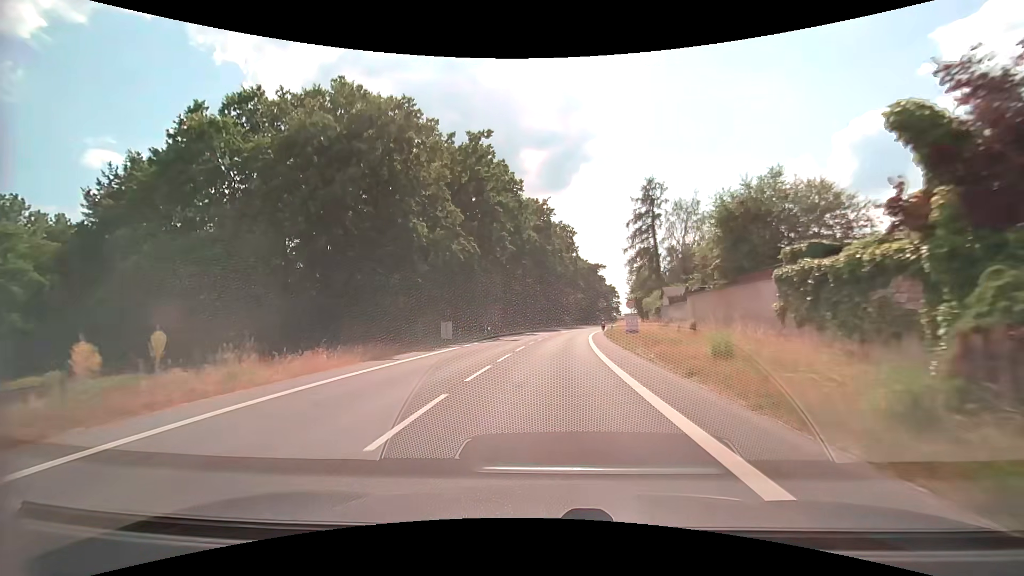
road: secondary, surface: asphalt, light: Day
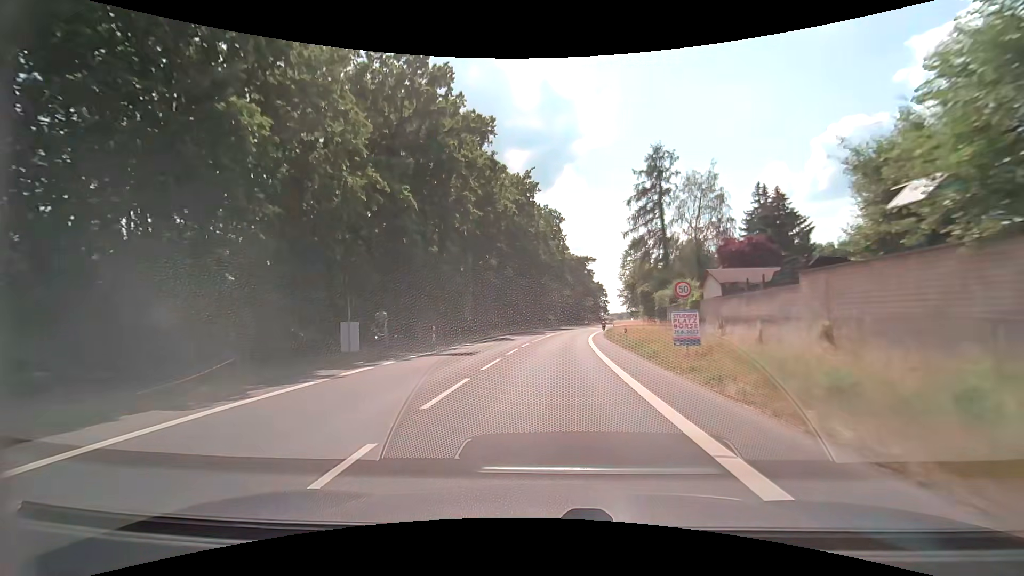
(+0.2, +15.4) m; +2°
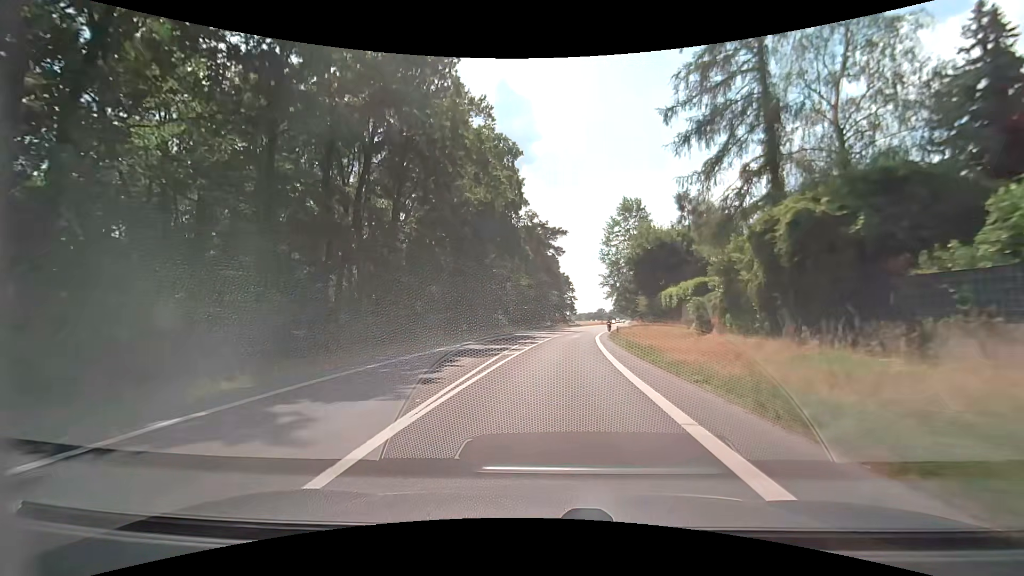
(+1.7, +38.6) m; +5°
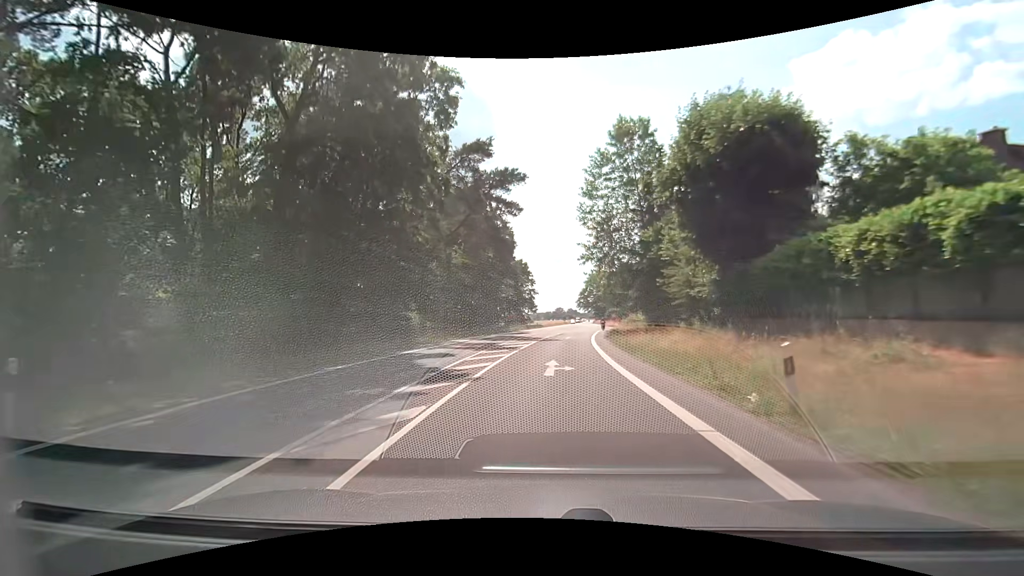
(+1.3, +30.7) m; +5°
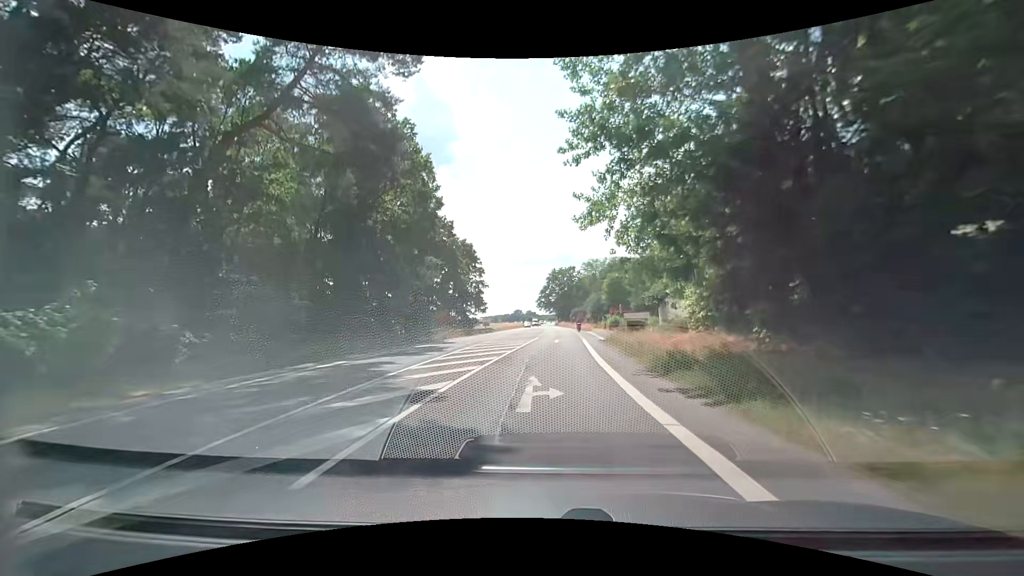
(+0.9, +29.8) m; +5°
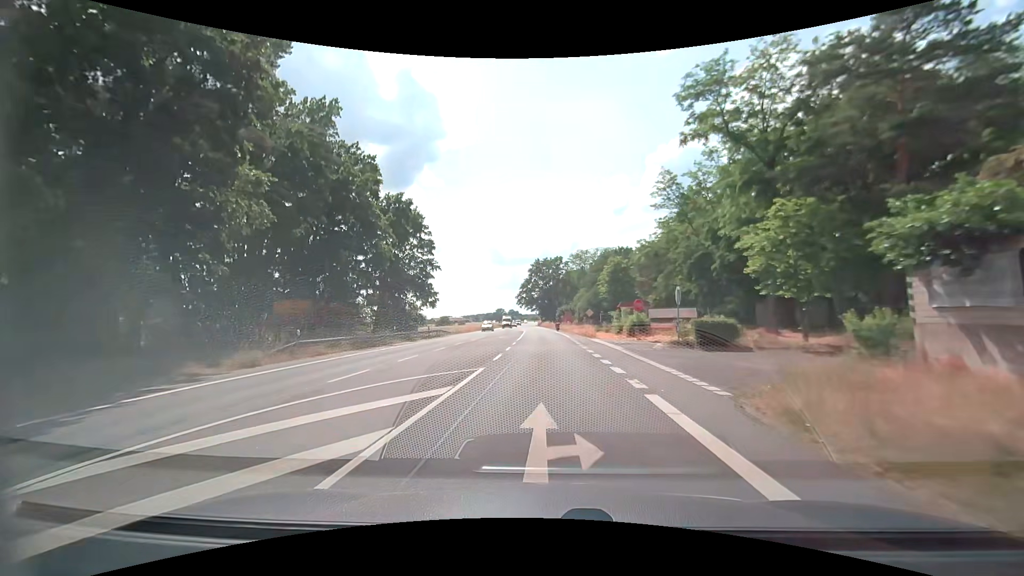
(+0.4, +29.0) m; +3°
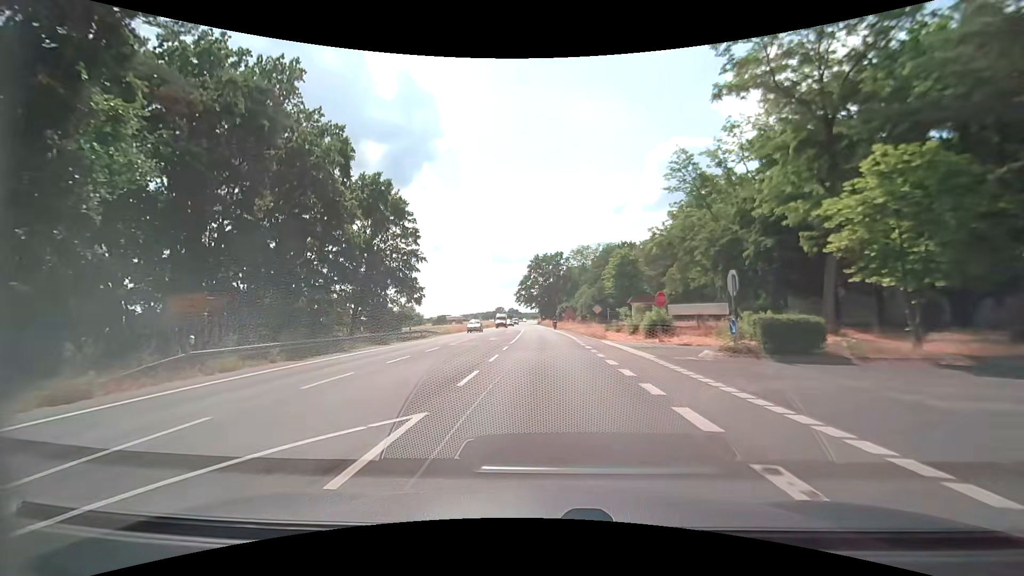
(-0.1, +7.2) m; -2°
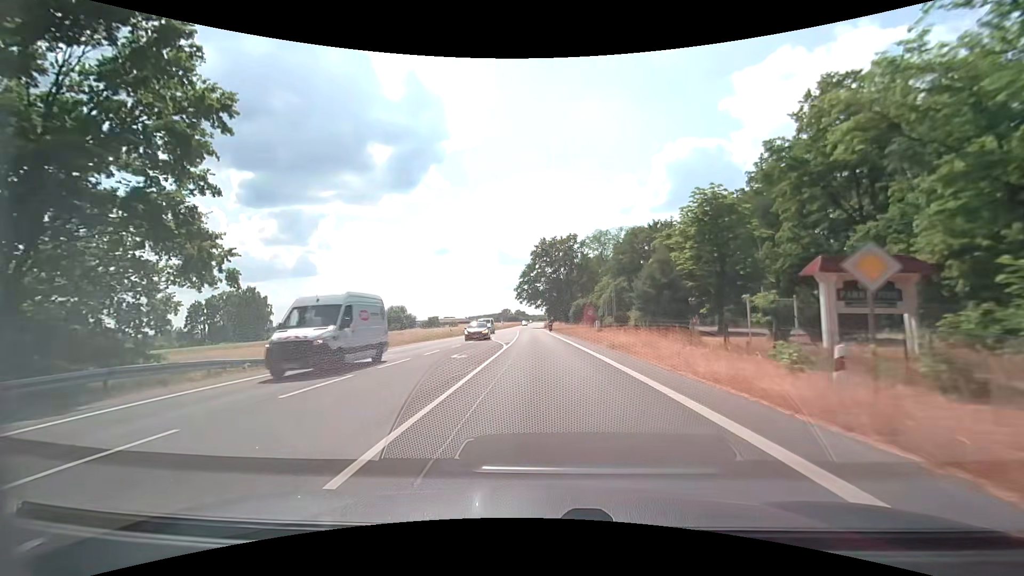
(0.0, +35.6) m; 0°
(0, +10) (0, +20) (0, +30) (-1, +40) (-1, +50) (-1, +60) (-2, +70) (-2, +80) (-3, +90) (-3, +100) m
